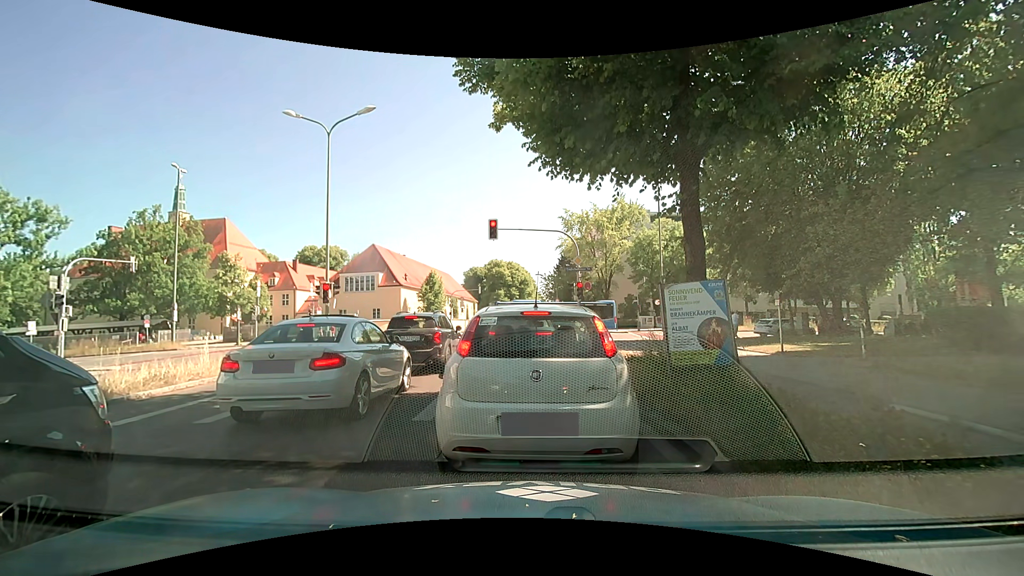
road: secondary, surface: asphalt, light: Day
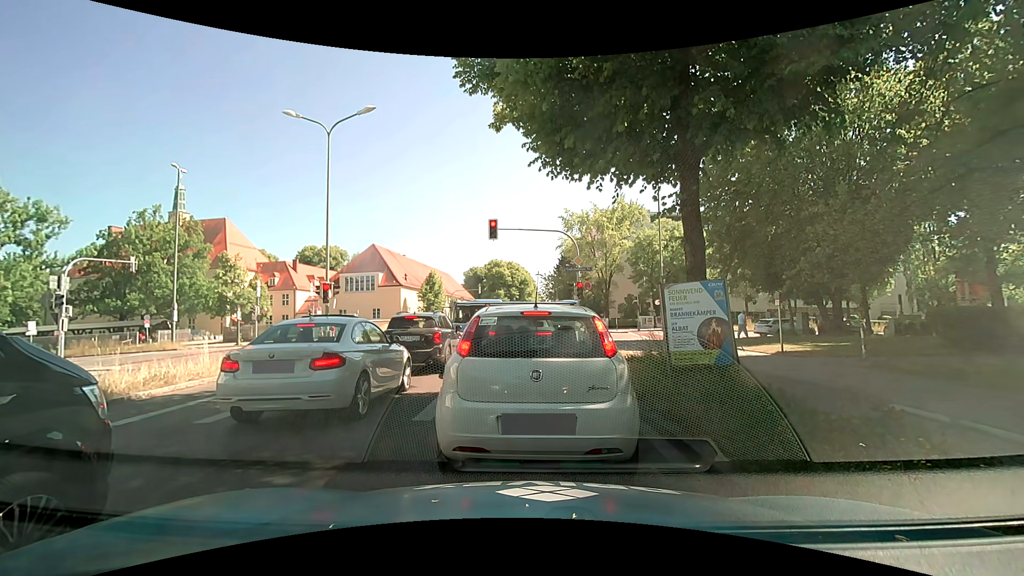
(0.0, 0.0) m; 0°
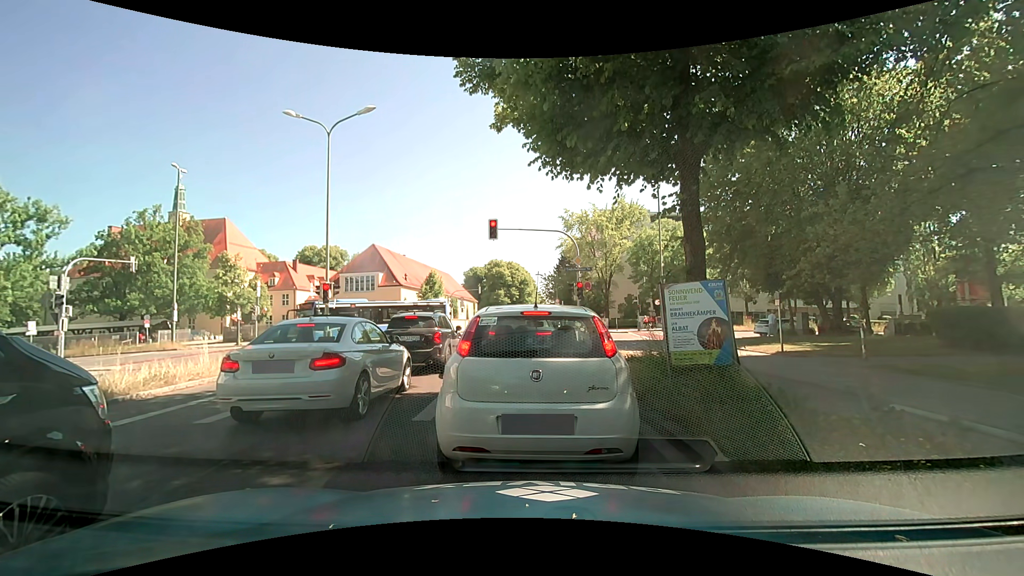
(0.0, 0.0) m; 0°
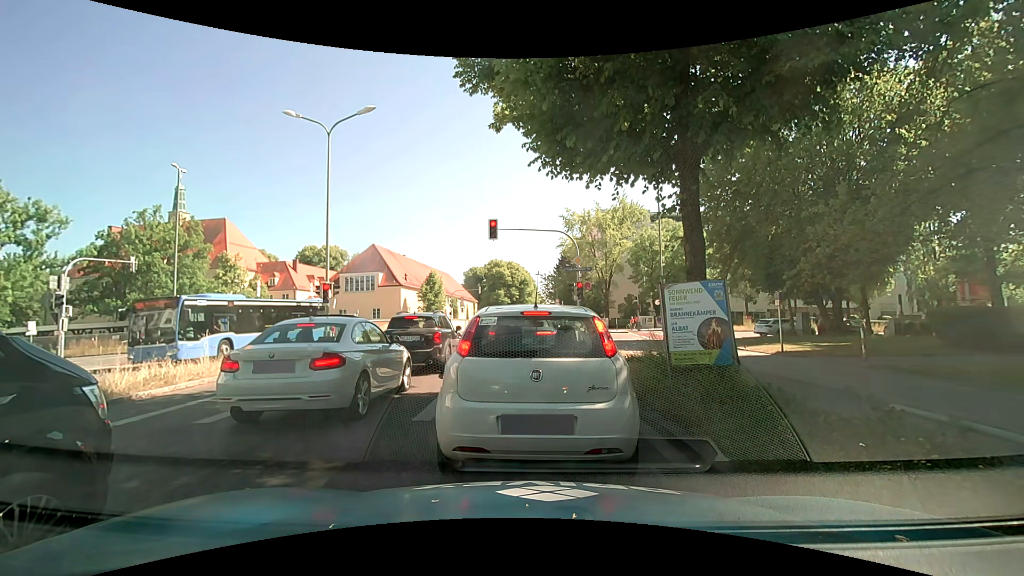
(0.0, 0.0) m; 0°
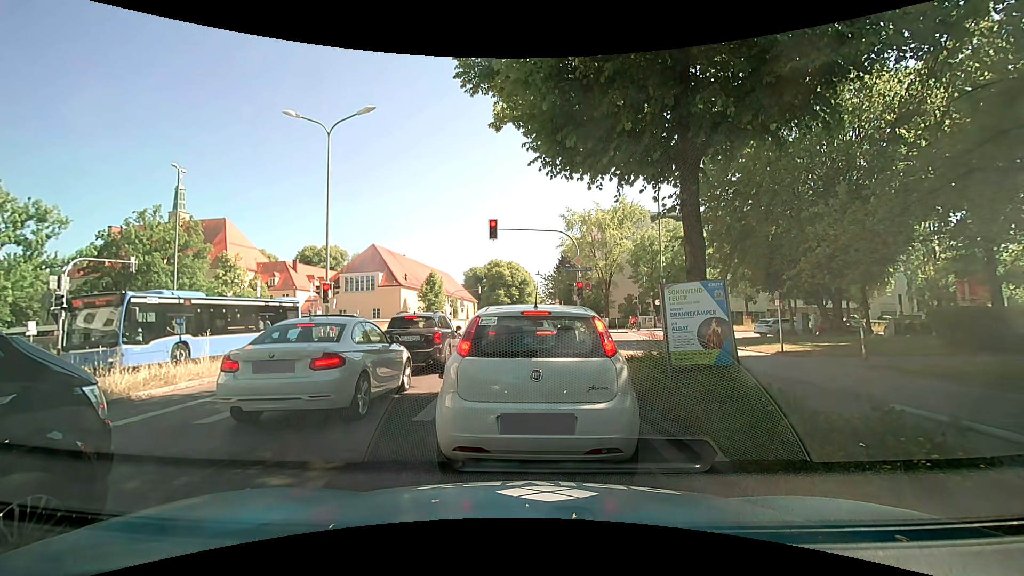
(0.0, 0.0) m; 0°
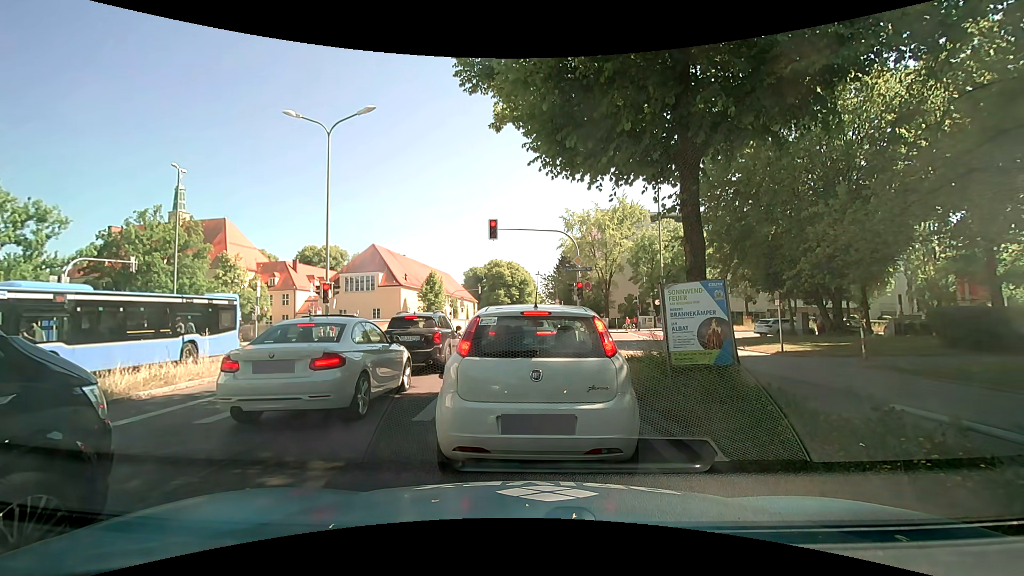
(0.0, 0.0) m; 0°
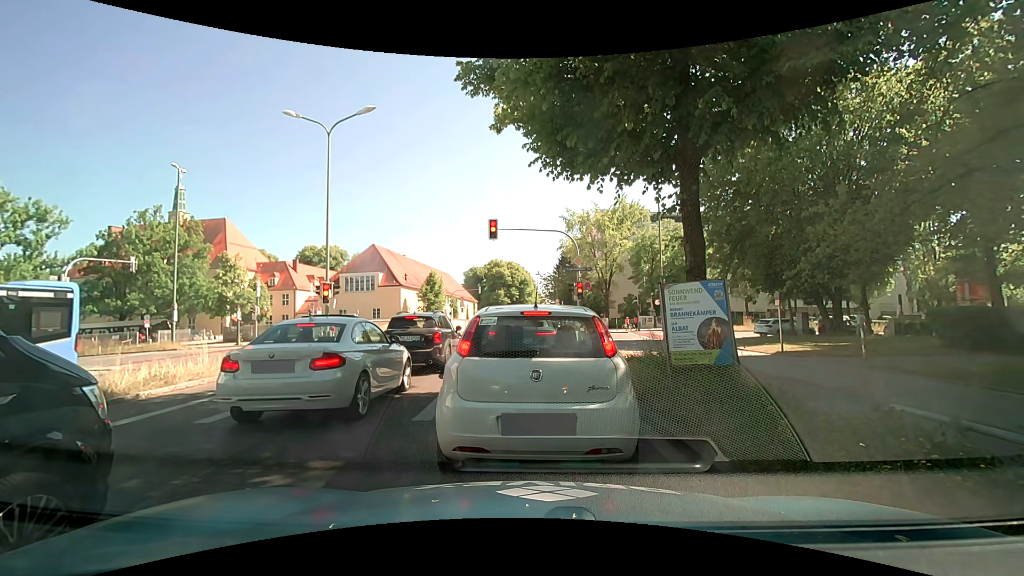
(0.0, 0.0) m; 0°
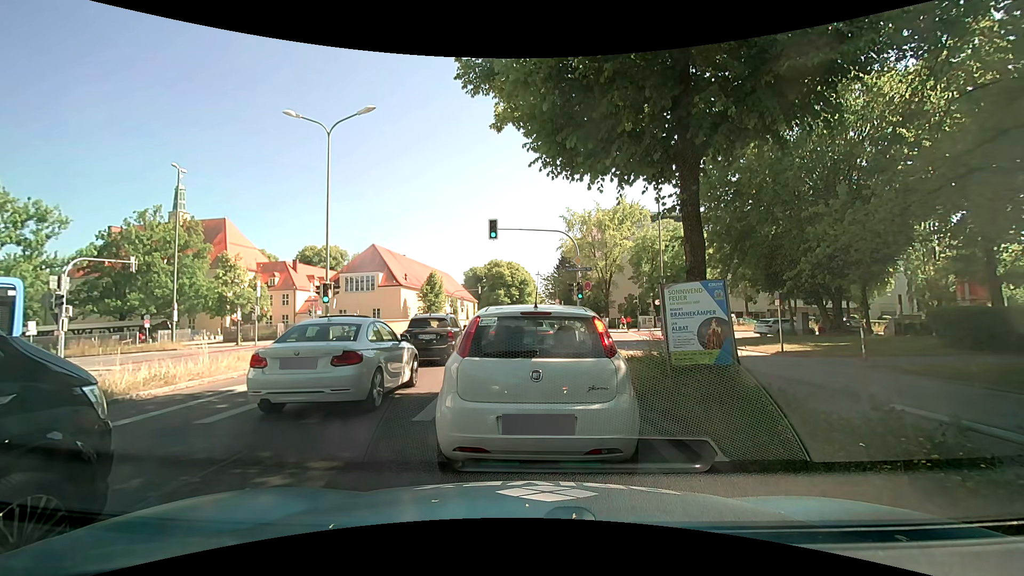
(0.0, 0.0) m; 0°
